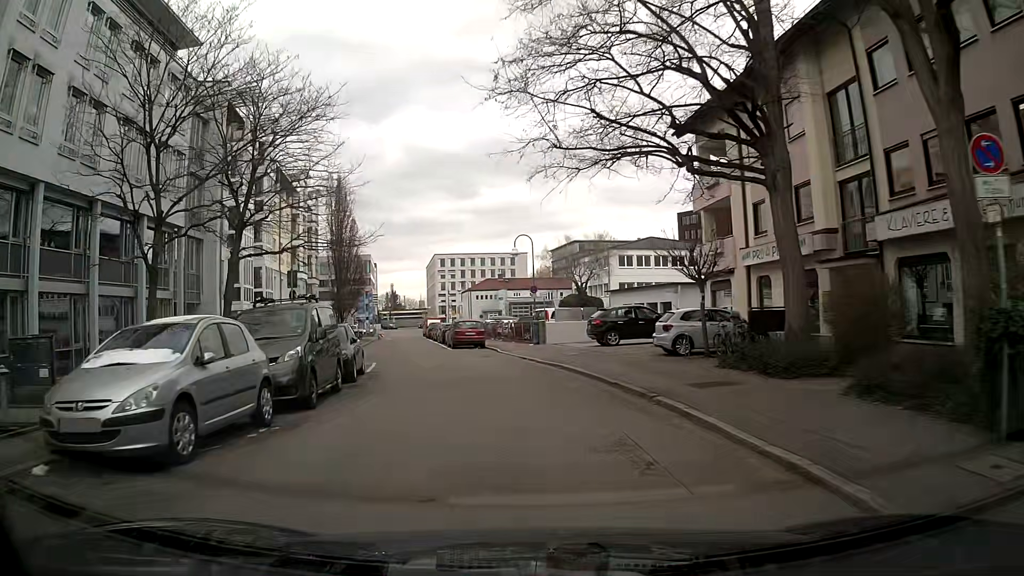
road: residential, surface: asphalt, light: Day
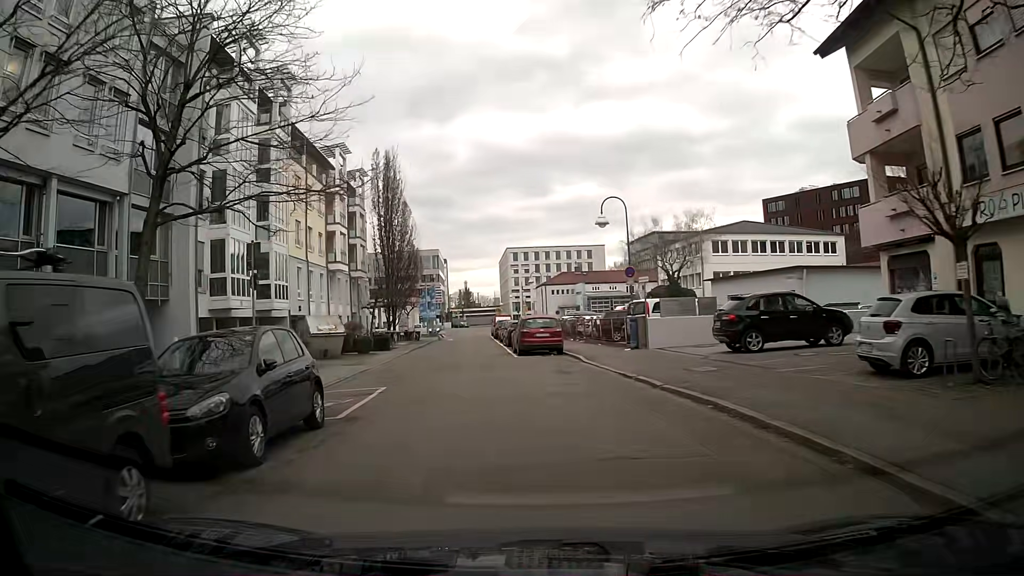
(-0.5, +9.9) m; -5°
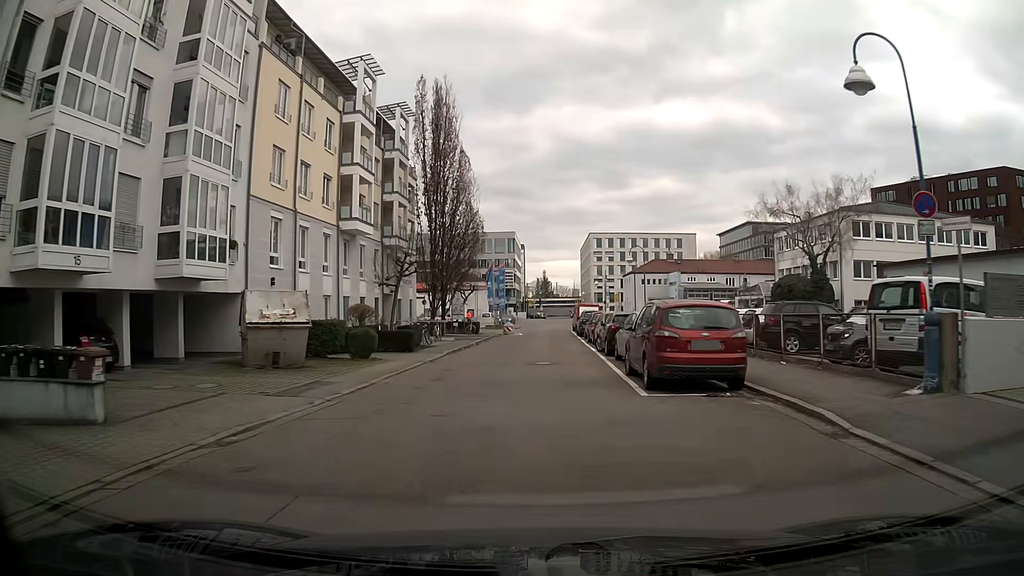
(-1.4, +15.2) m; -7°
(0, +10) (0, +20) (0, +30) (0, +40) (0, +50) (+1, +60) (+1, +70) (+2, +80) (+2, +90) (+3, +100) m
